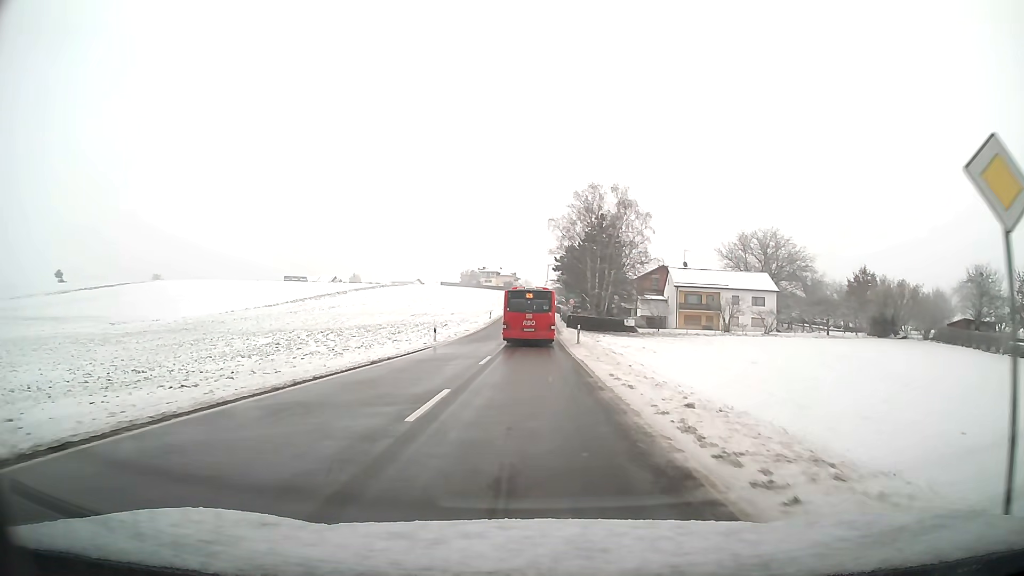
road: tertiary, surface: asphalt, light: Day
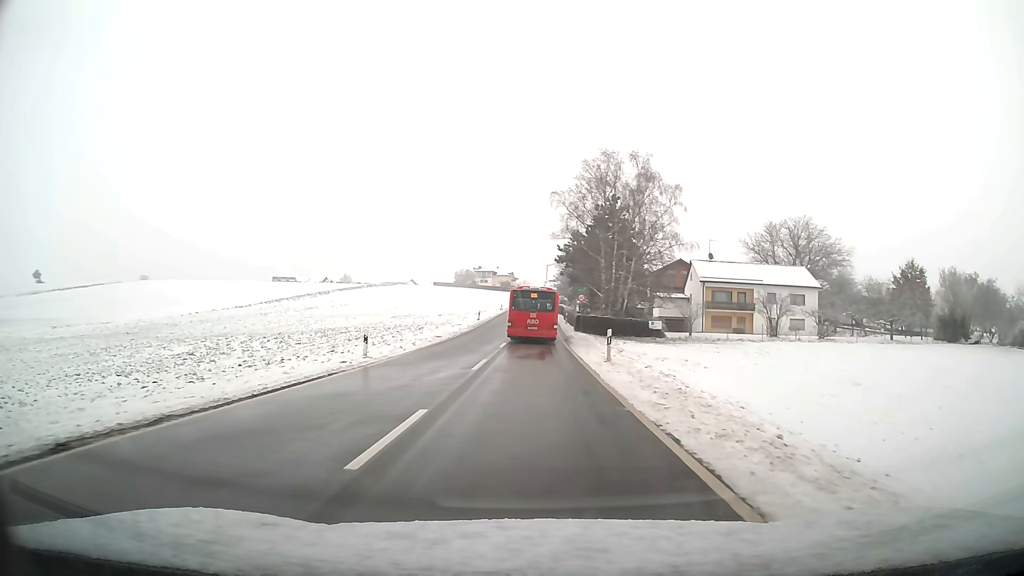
(0.0, +14.8) m; 0°
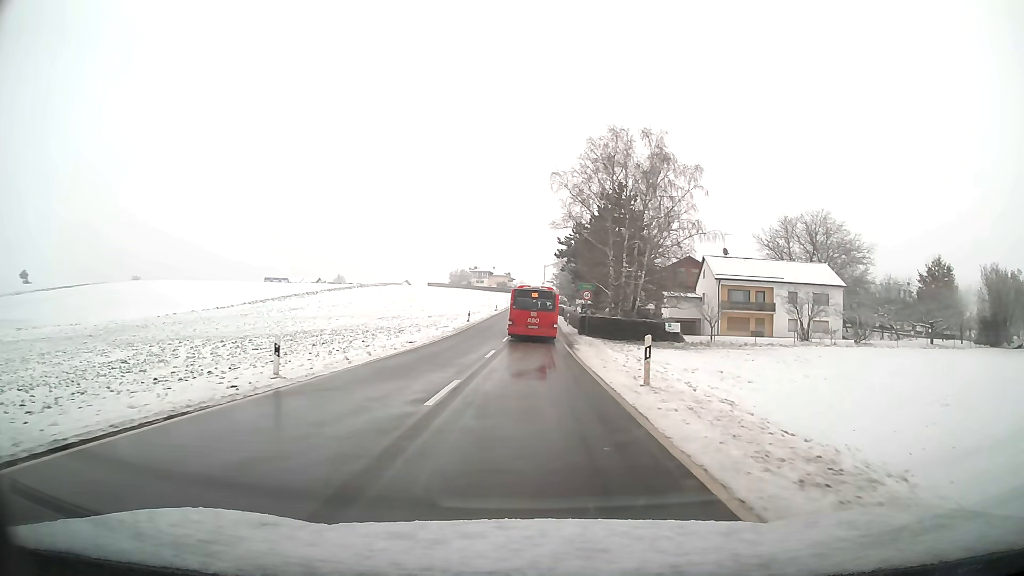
(0.0, +7.5) m; 0°
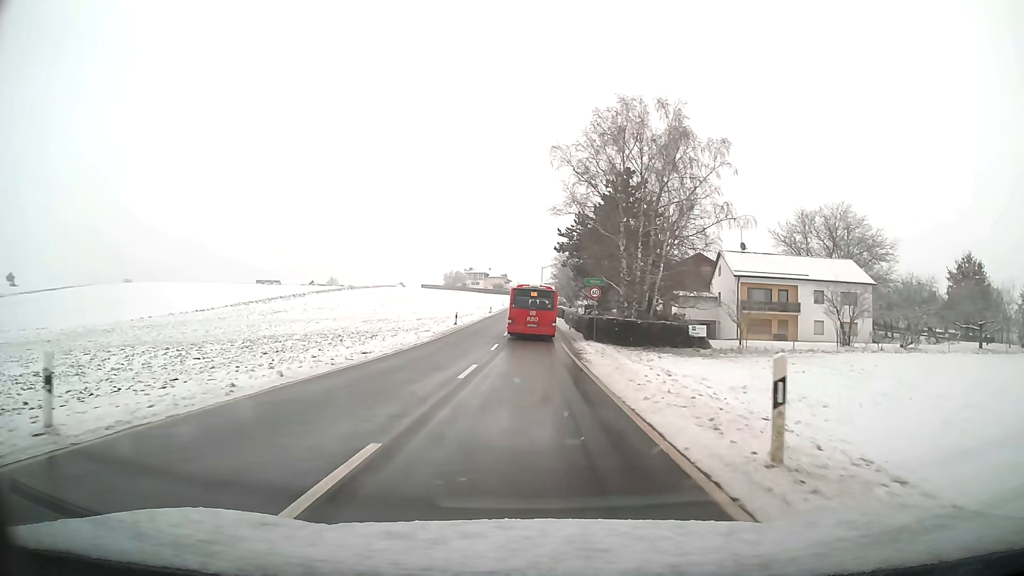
(0.0, +7.5) m; 0°
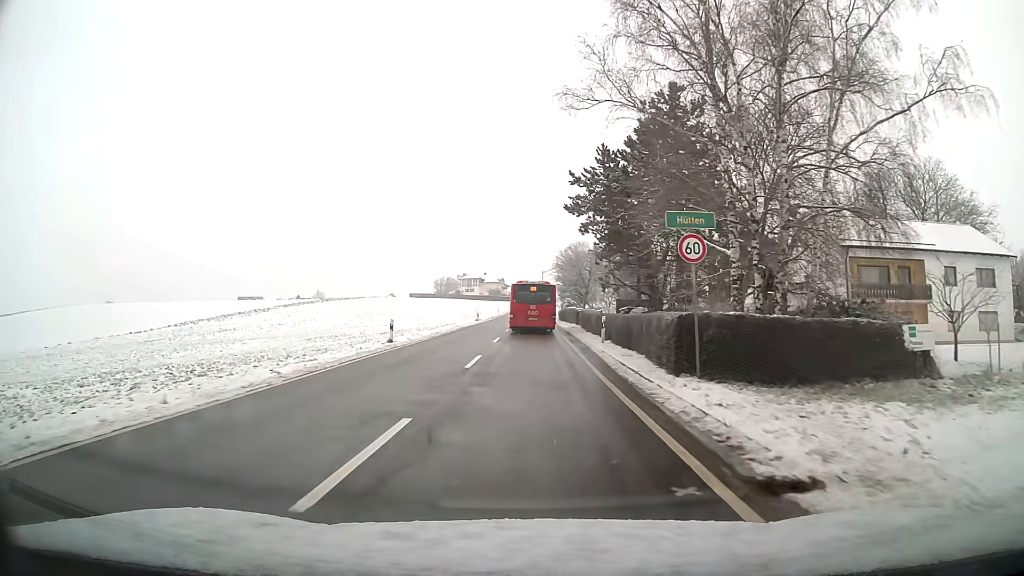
(0.0, +22.5) m; 0°
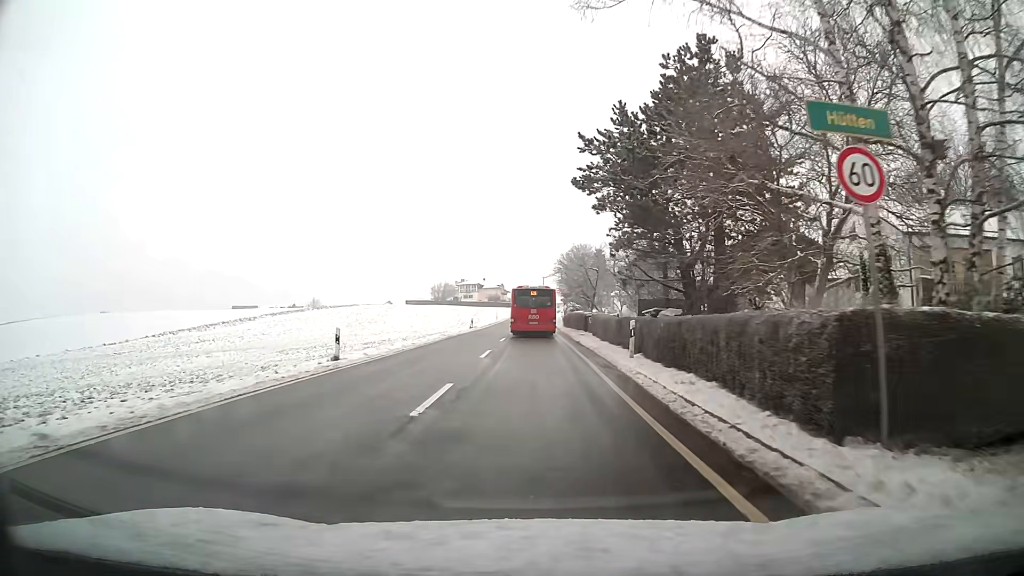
(0.0, +7.5) m; 0°
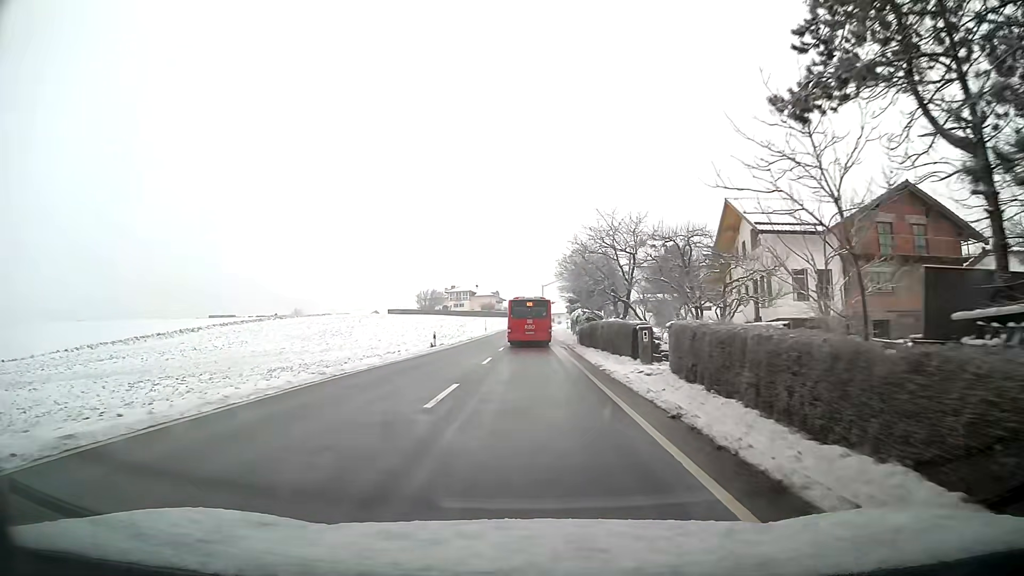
(0.0, +22.3) m; 0°
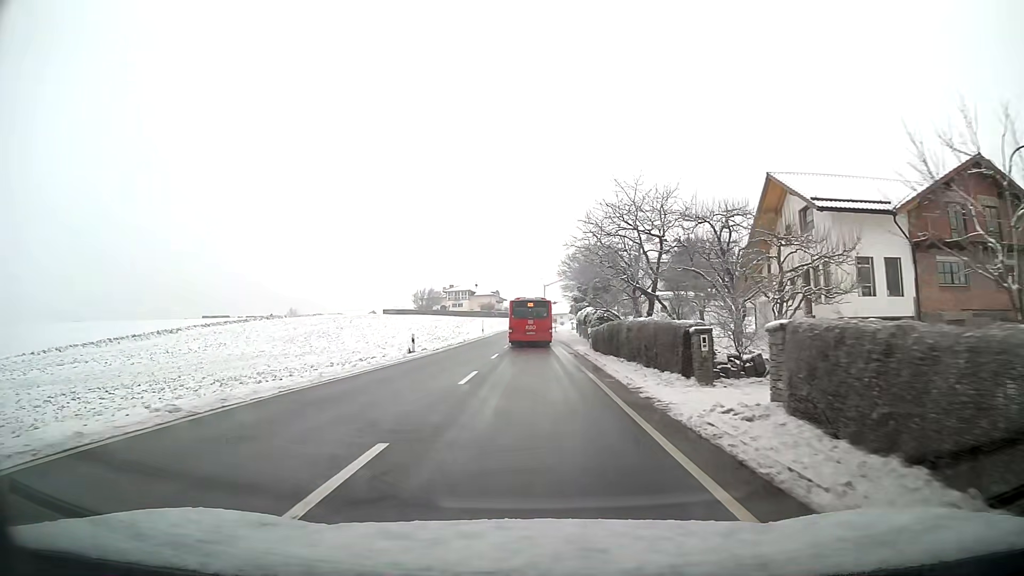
(0.0, +7.5) m; 0°
(0, +10) (0, +20) (0, +30) (0, +40) (0, +50) (0, +60) (-1, +70) (-1, +80) (-1, +90) (-1, +100) m
